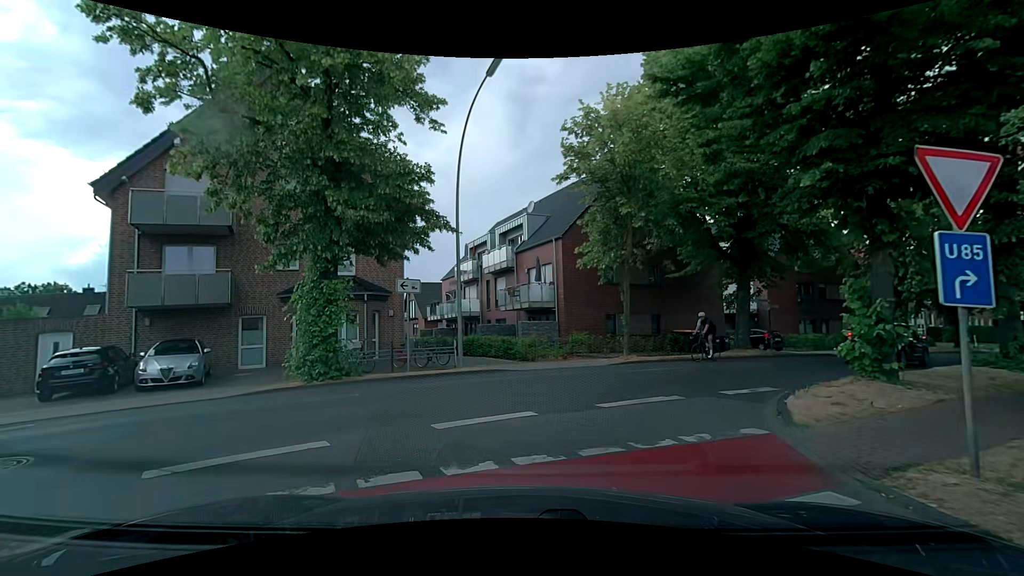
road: residential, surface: asphalt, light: Day
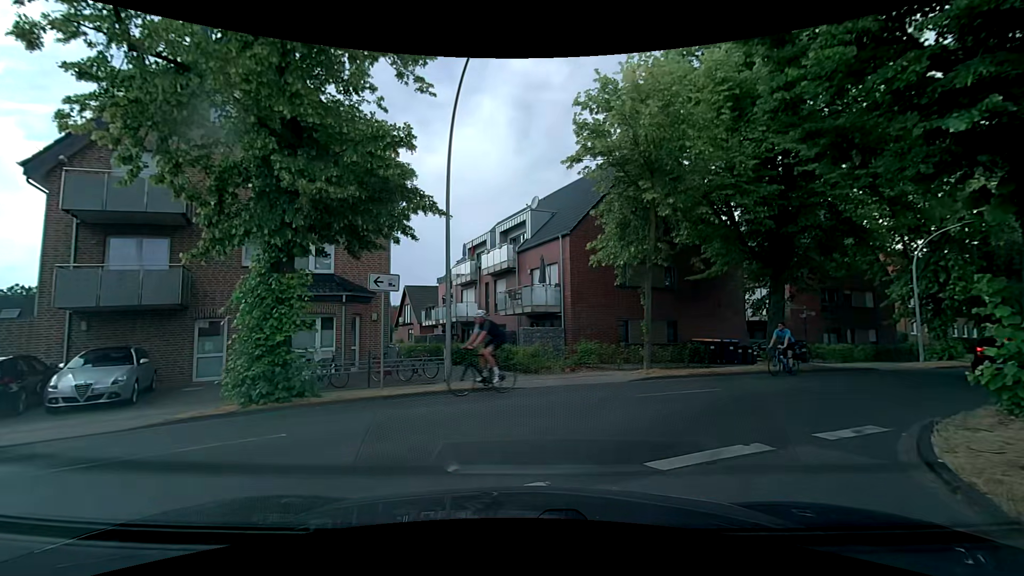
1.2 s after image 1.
(-0.1, +2.9) m; +1°
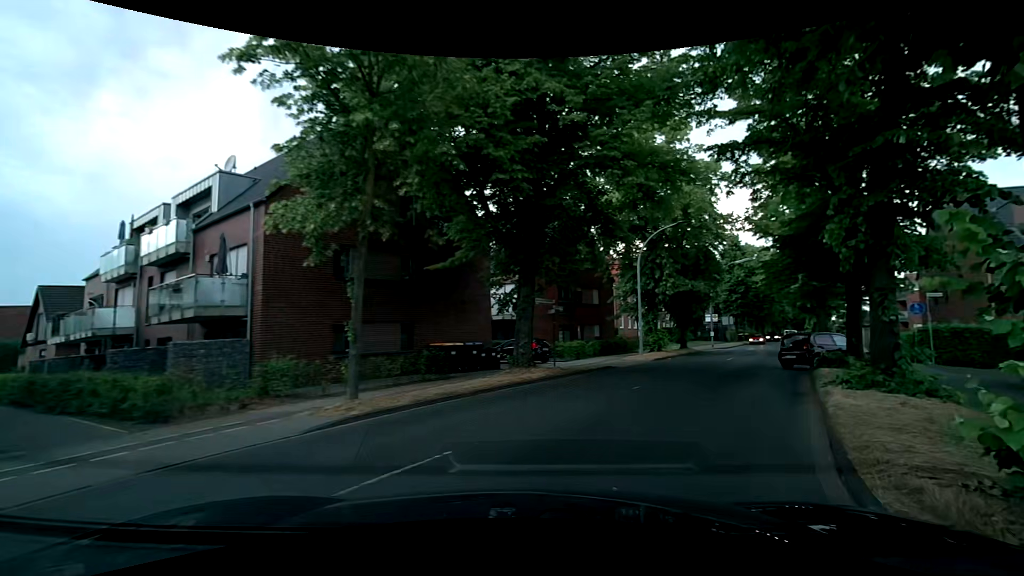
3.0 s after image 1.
(+1.3, +6.5) m; +25°
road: secondary
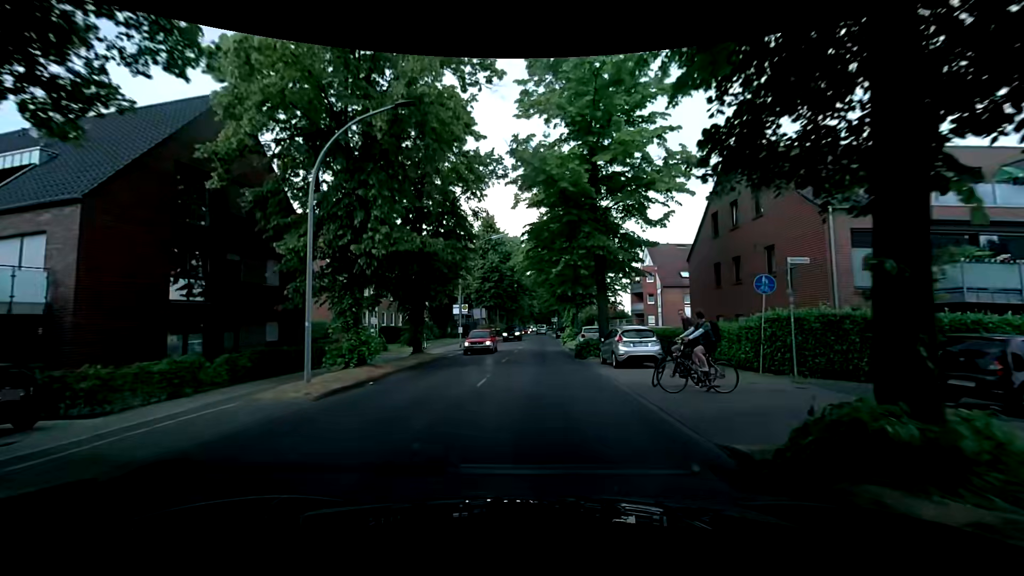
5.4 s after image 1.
(+5.4, +15.7) m; +27°
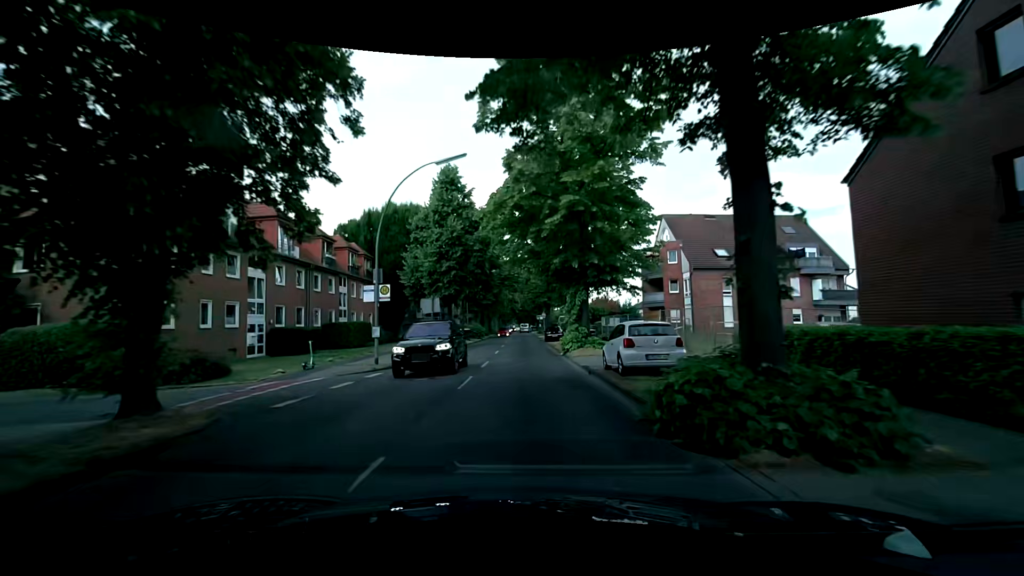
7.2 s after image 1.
(+0.7, +18.7) m; +3°
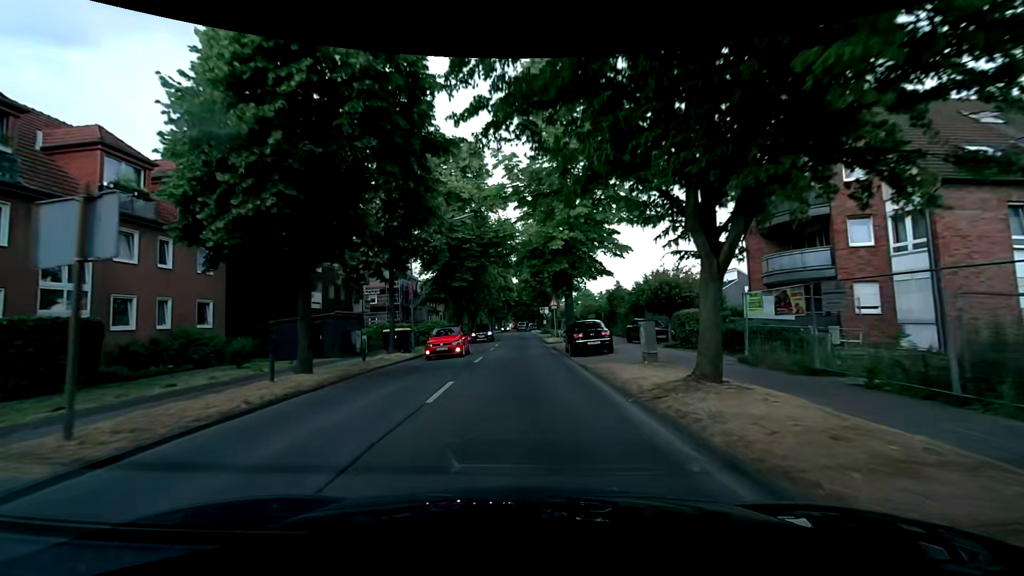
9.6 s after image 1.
(-0.3, +27.4) m; -1°
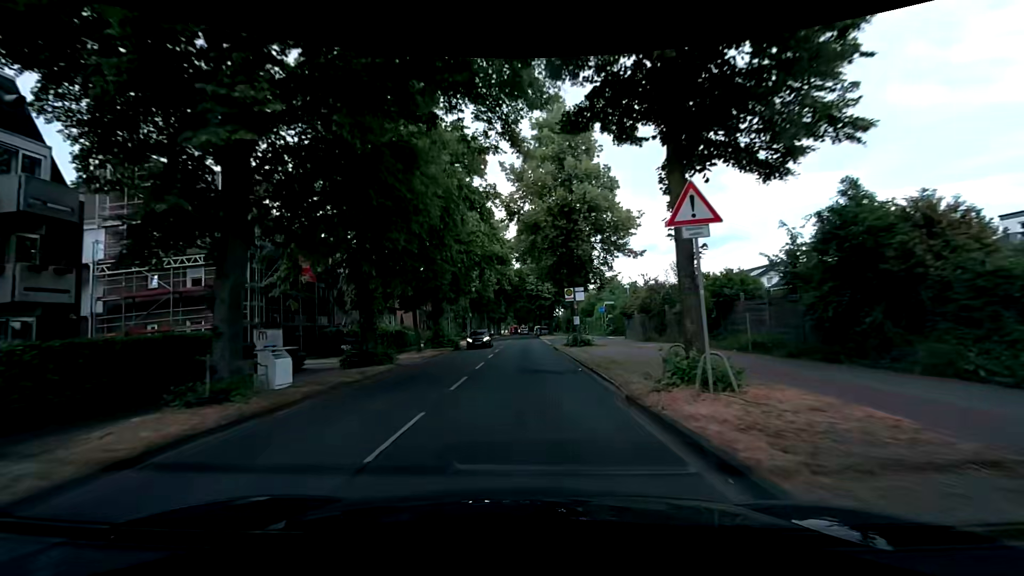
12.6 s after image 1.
(+0.2, +33.8) m; +1°
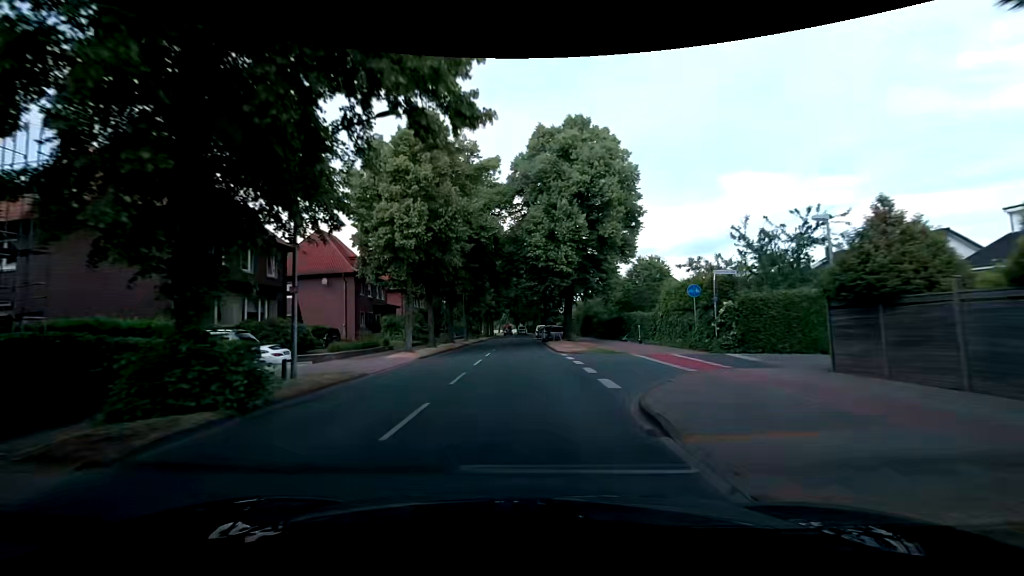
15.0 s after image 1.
(-0.1, +29.3) m; -1°
(0, +10) (0, +20) (0, +30) (0, +40) (0, +50) (+1, +60) (+1, +70) (+1, +80) (+1, +90) (+1, +100) m
